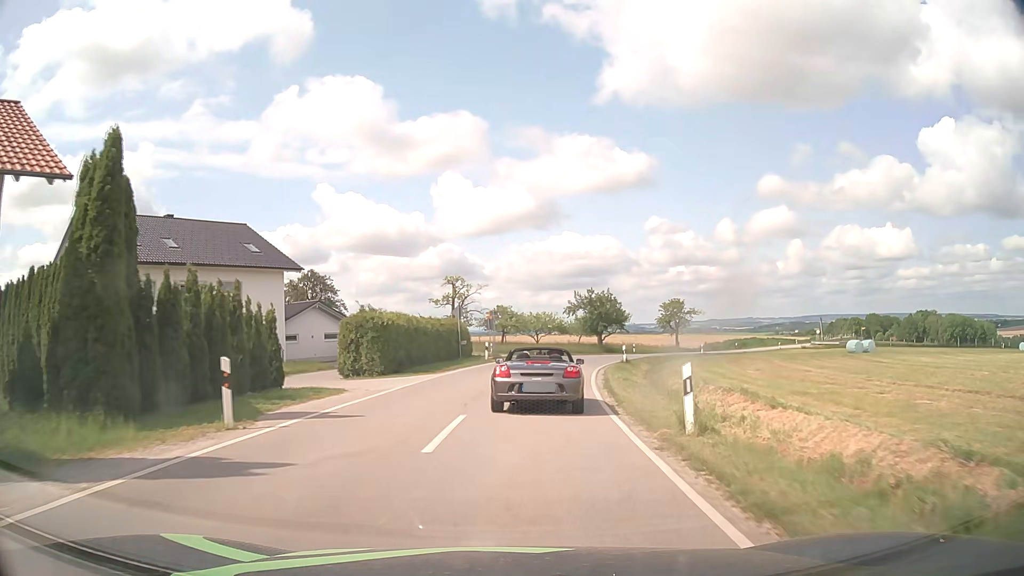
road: tertiary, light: Day
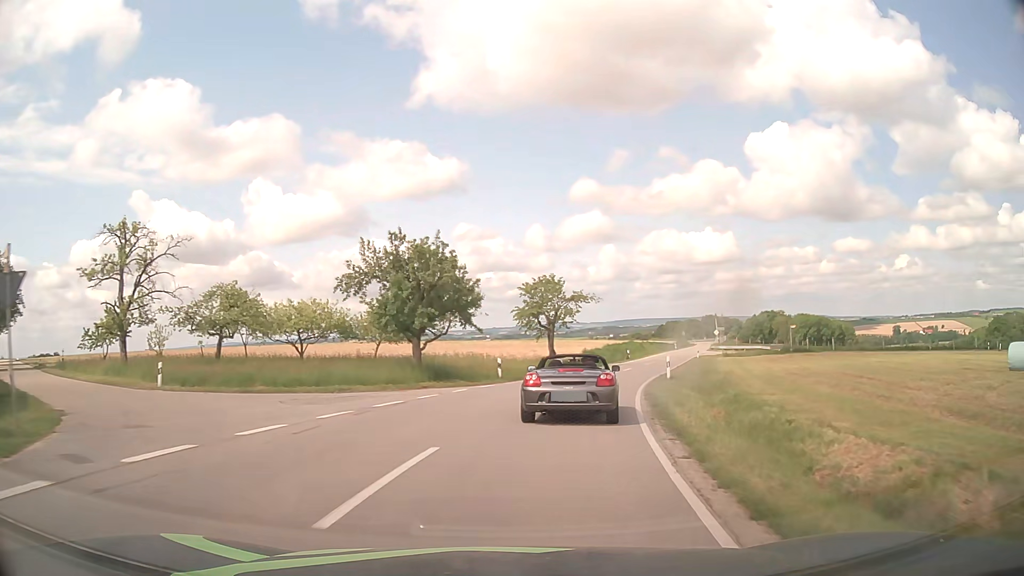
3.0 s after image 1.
(+4.3, +38.8) m; +16°
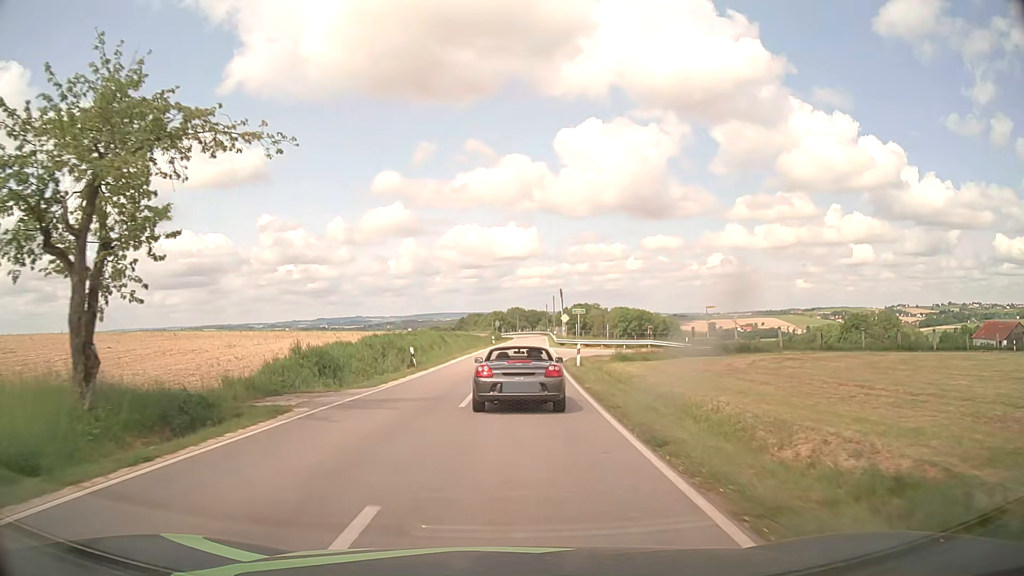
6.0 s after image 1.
(+7.5, +38.5) m; +18°
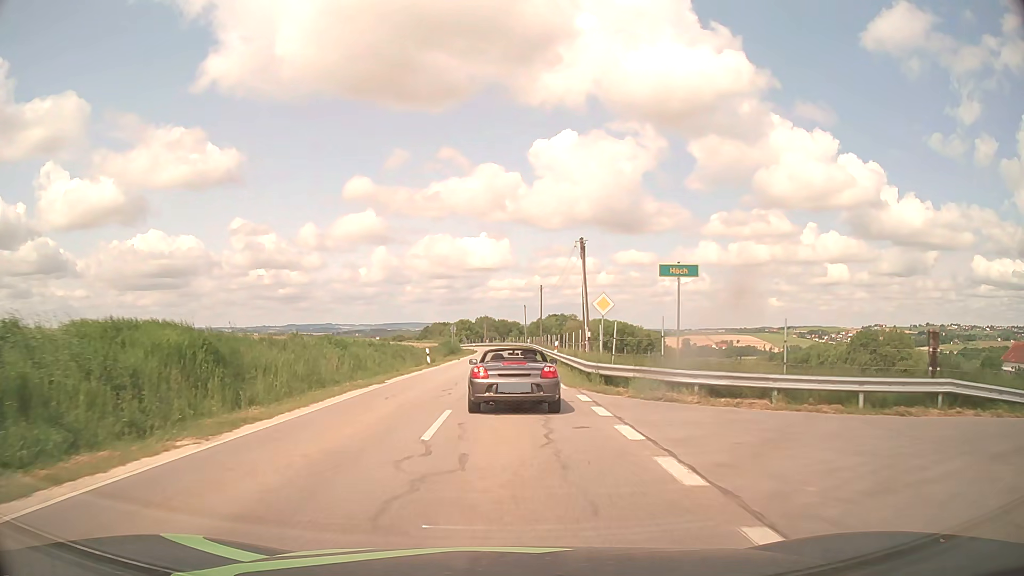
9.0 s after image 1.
(+1.0, +40.4) m; +3°
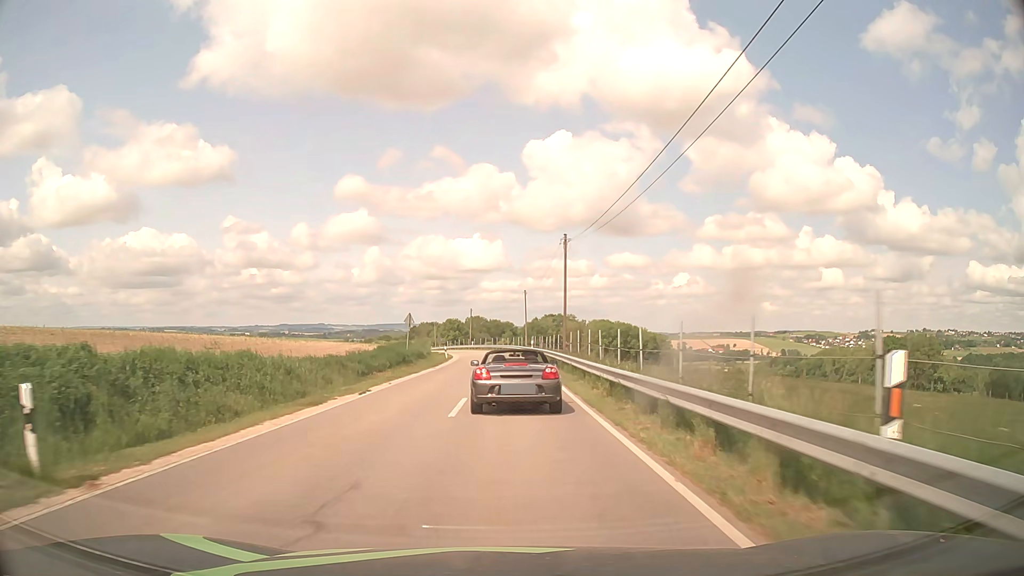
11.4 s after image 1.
(+0.1, +33.2) m; 0°
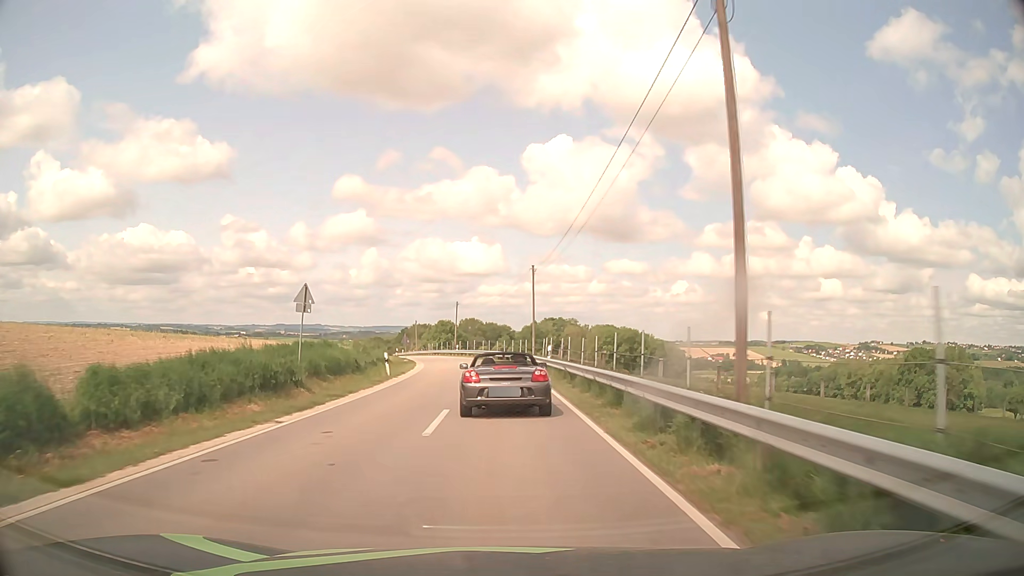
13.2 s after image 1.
(+0.1, +26.2) m; 0°
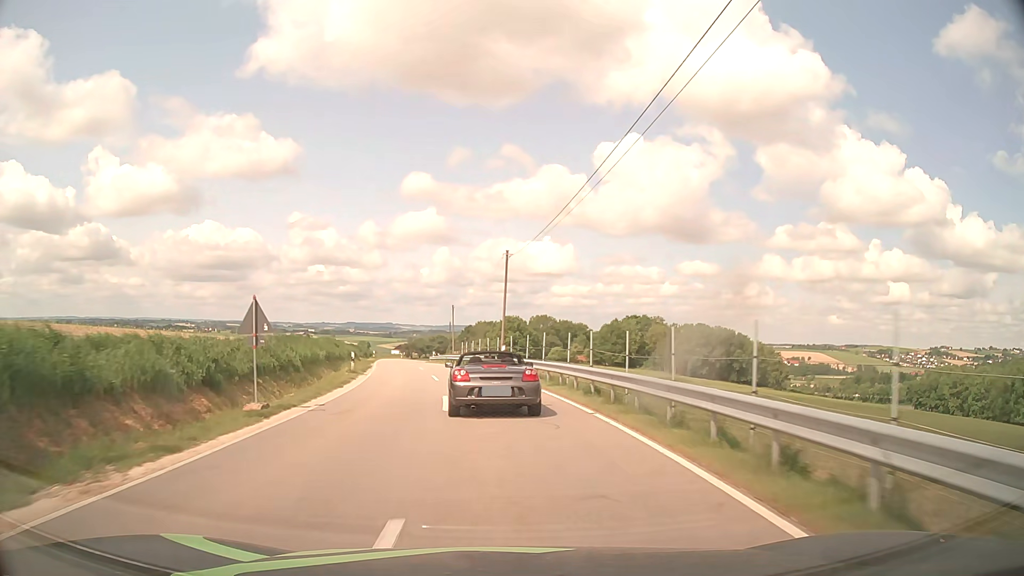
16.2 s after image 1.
(-1.6, +45.2) m; -6°
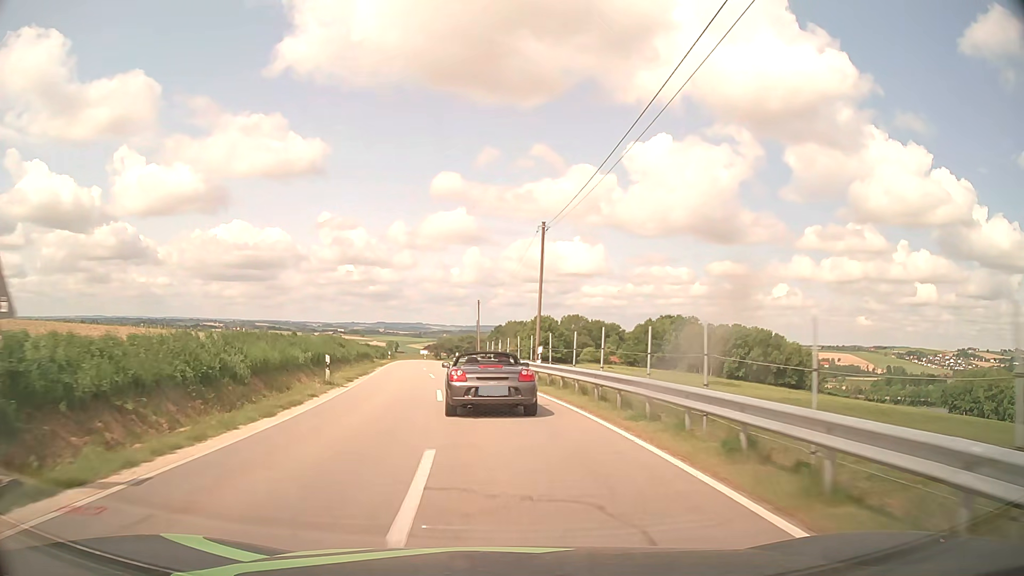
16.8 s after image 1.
(-0.2, +9.1) m; -3°
(0, +10) (-1, +20) (-2, +30) (-4, +40) (-5, +50) (-7, +60) (-8, +70) (-9, +79) (-10, +89) (-10, +99) m
